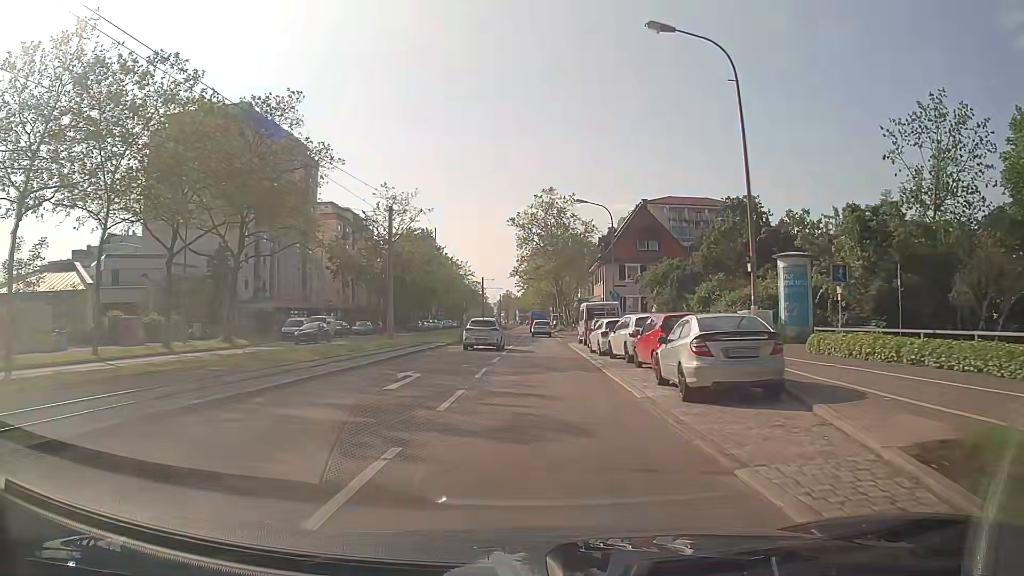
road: tertiary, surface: asphalt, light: Day
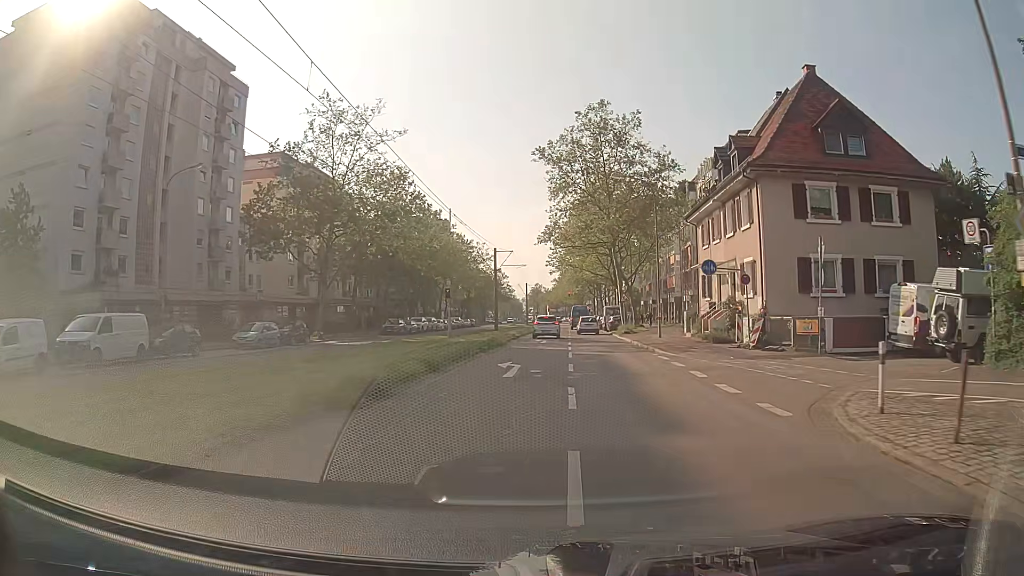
(-0.9, +36.0) m; -3°
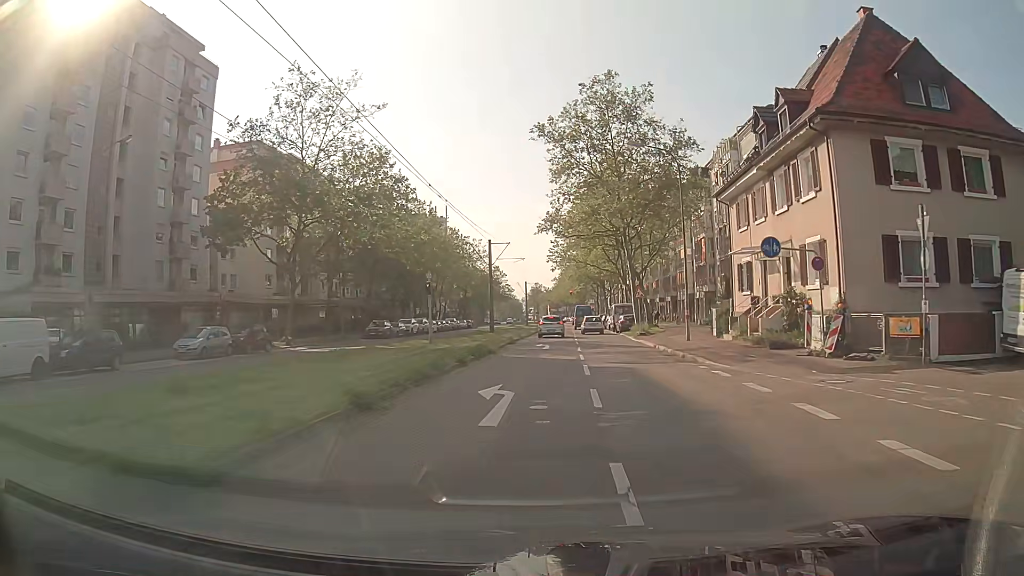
(+0.1, +6.8) m; 0°
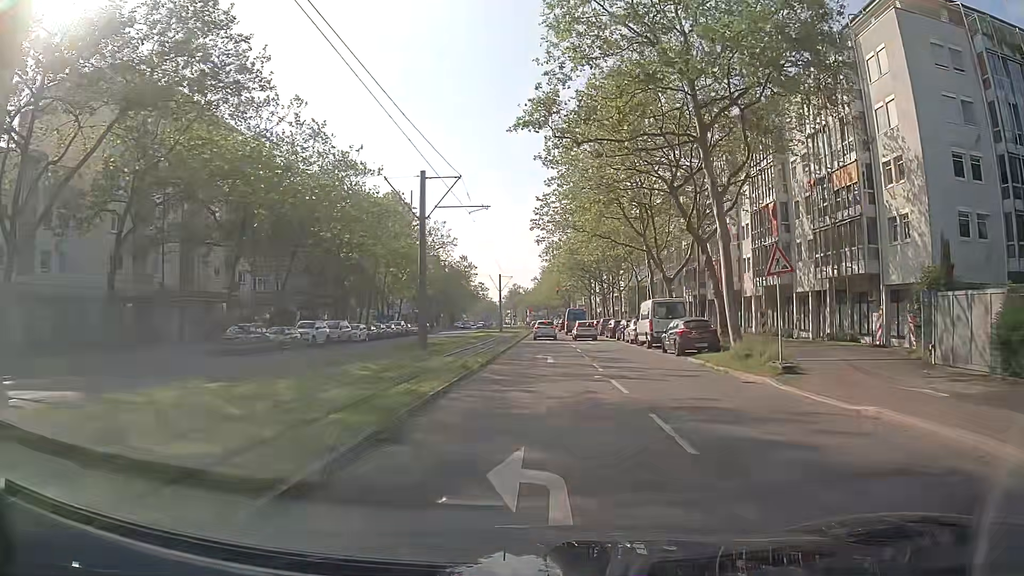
(+0.2, +26.0) m; +2°
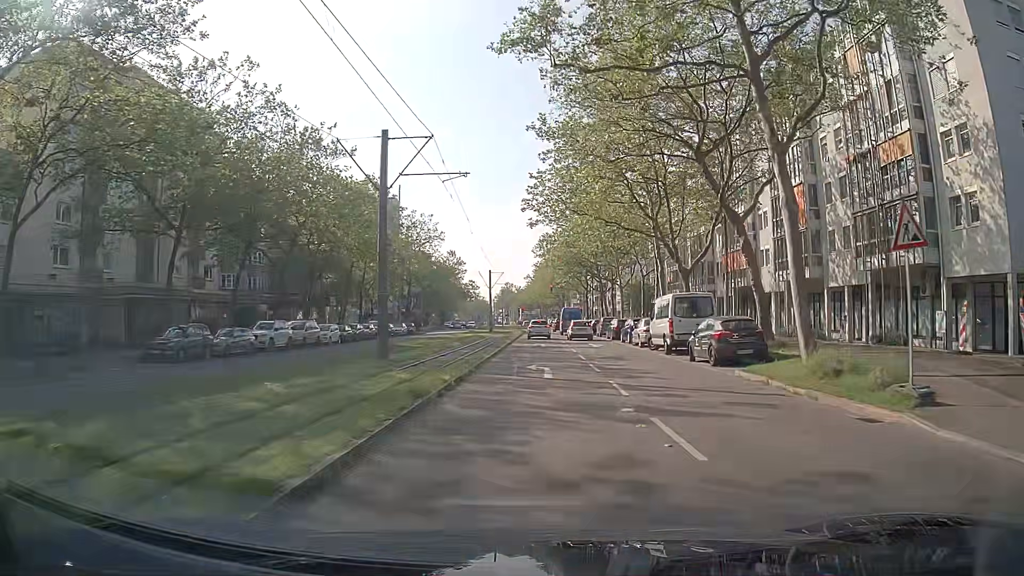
(+0.1, +6.2) m; 0°
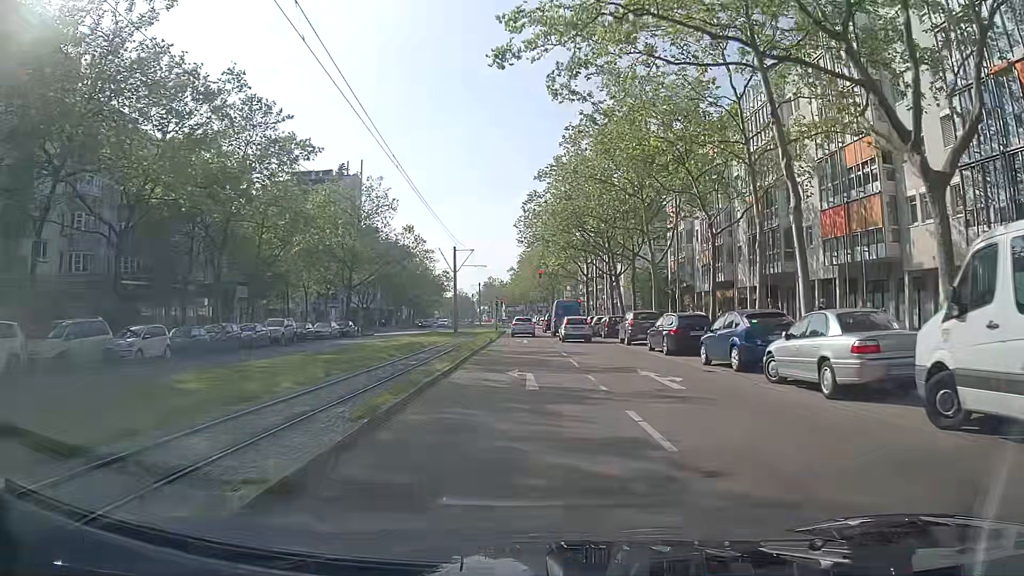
(+0.7, +23.2) m; +2°
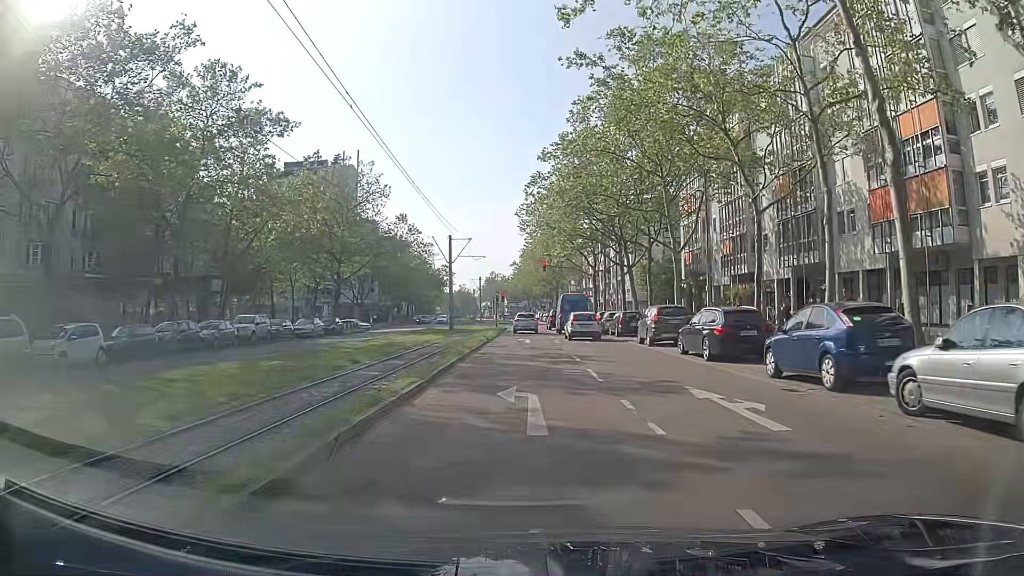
(-0.1, +5.2) m; 0°
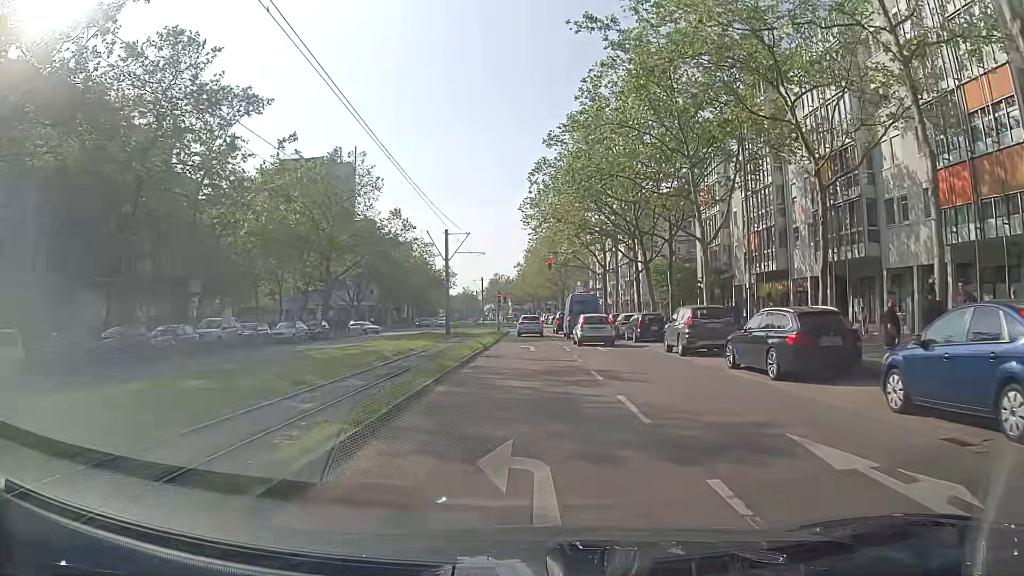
(0.0, +5.0) m; -1°
